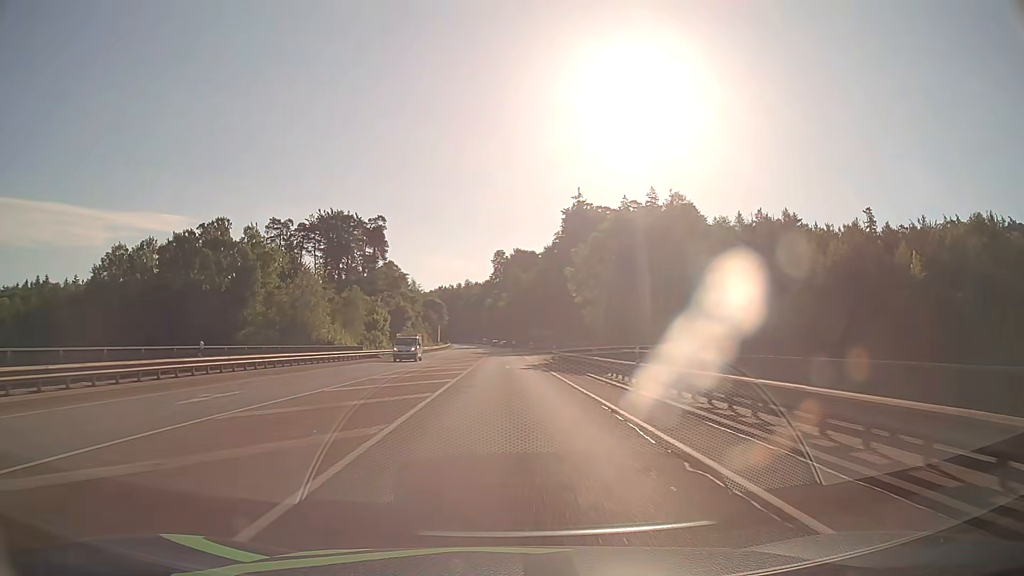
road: secondary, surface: asphalt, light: Day
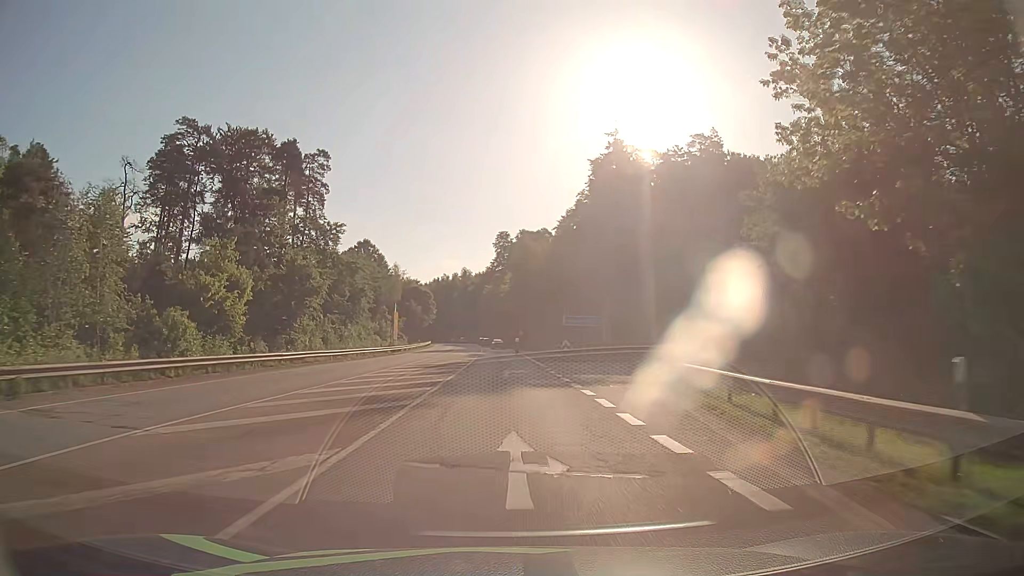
(+0.2, +53.4) m; 0°
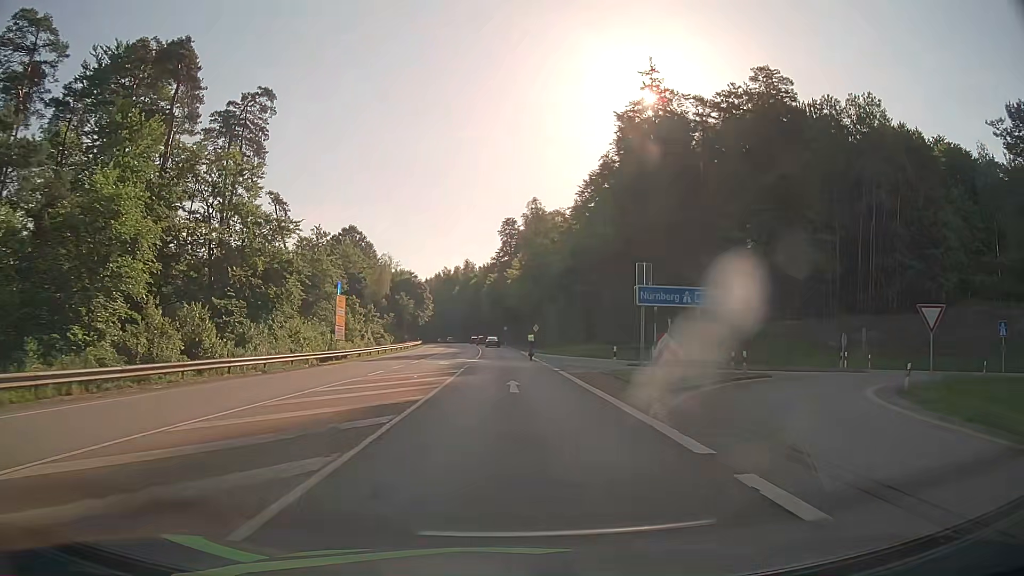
(-0.1, +27.5) m; -1°
(0, +10) (0, +20) (0, +30) (0, +40) (-1, +50) (-1, +60) (-2, +70) (-2, +80) (-2, +90) (-3, +100) m
